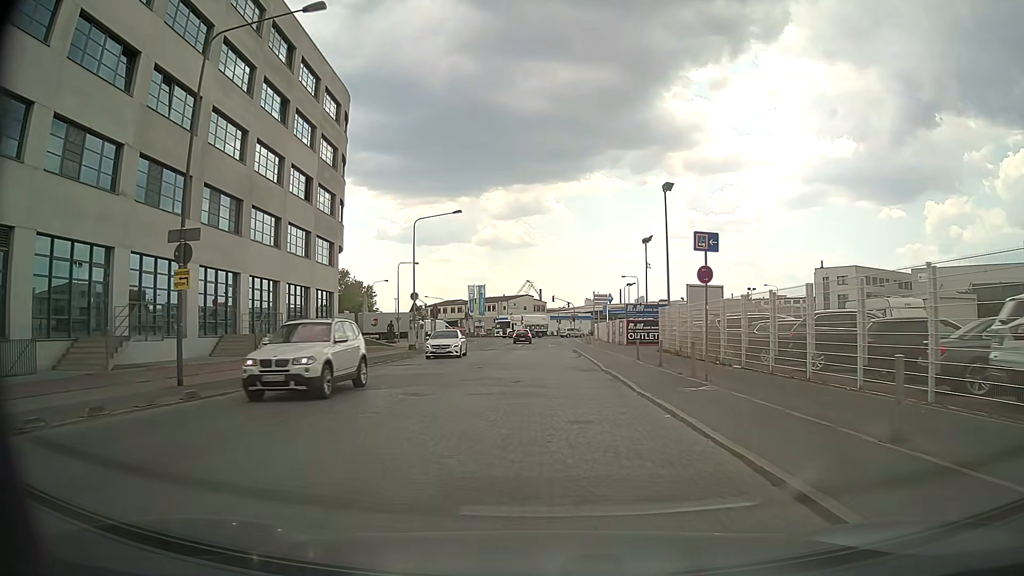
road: secondary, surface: sett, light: Day
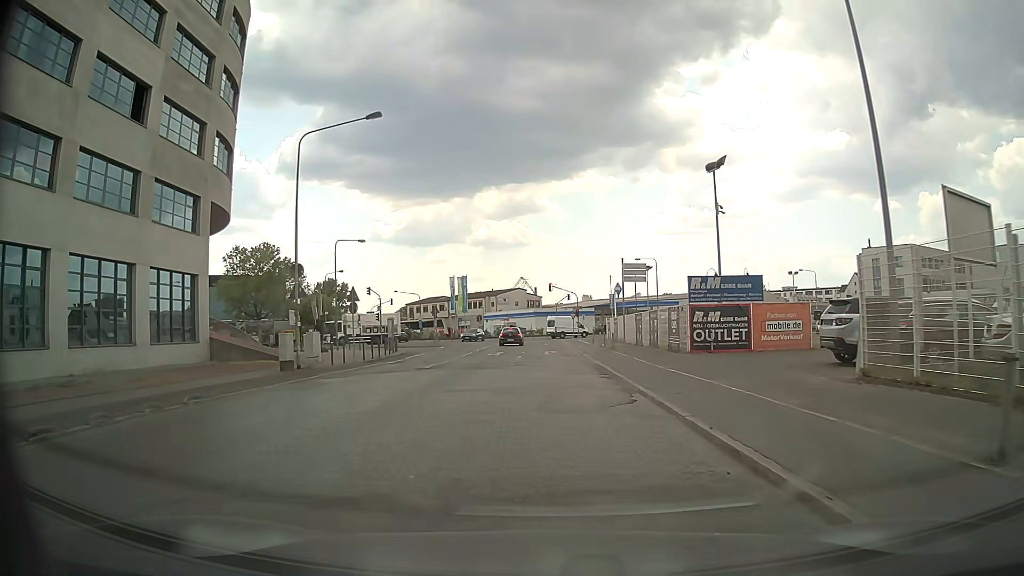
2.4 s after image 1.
(0.0, +22.4) m; 0°
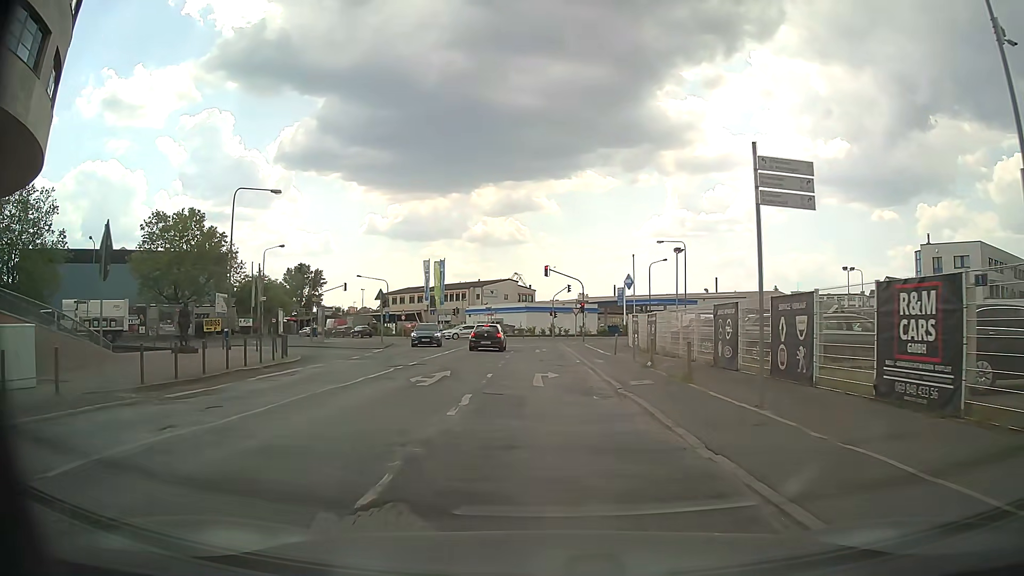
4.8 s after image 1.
(-0.1, +19.4) m; 0°
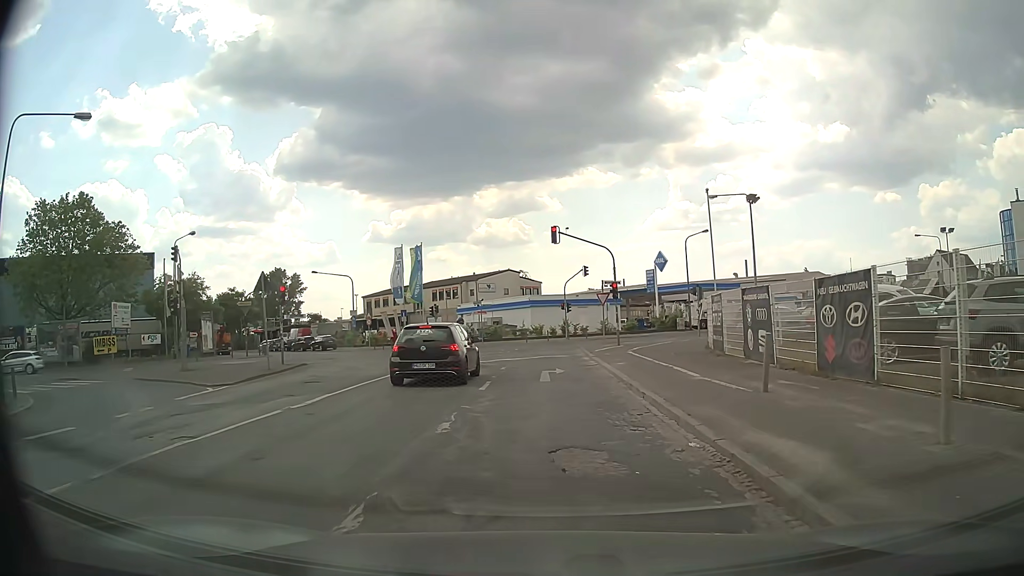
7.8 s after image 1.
(-0.1, +19.9) m; 0°
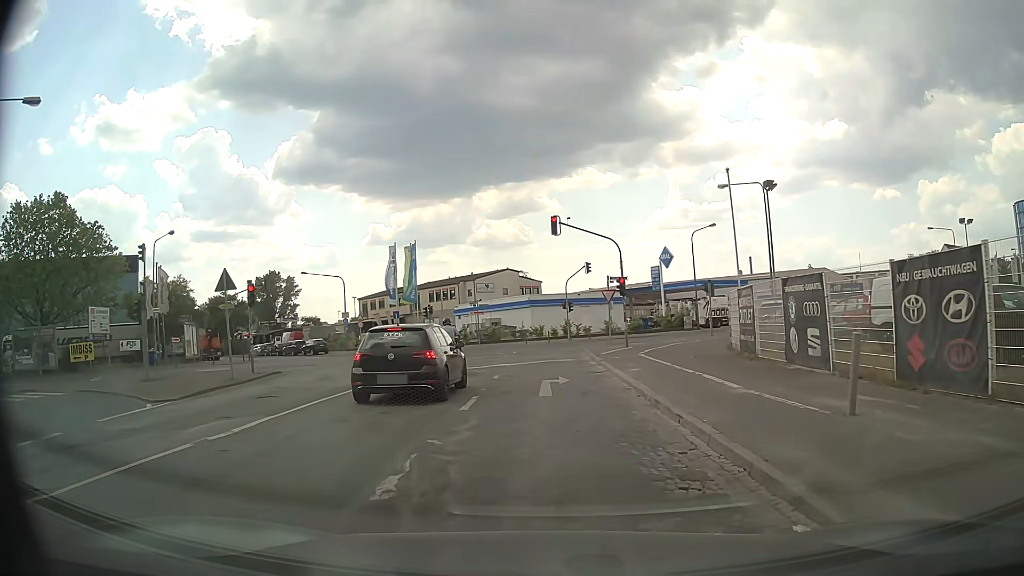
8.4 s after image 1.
(0.0, +3.1) m; -1°
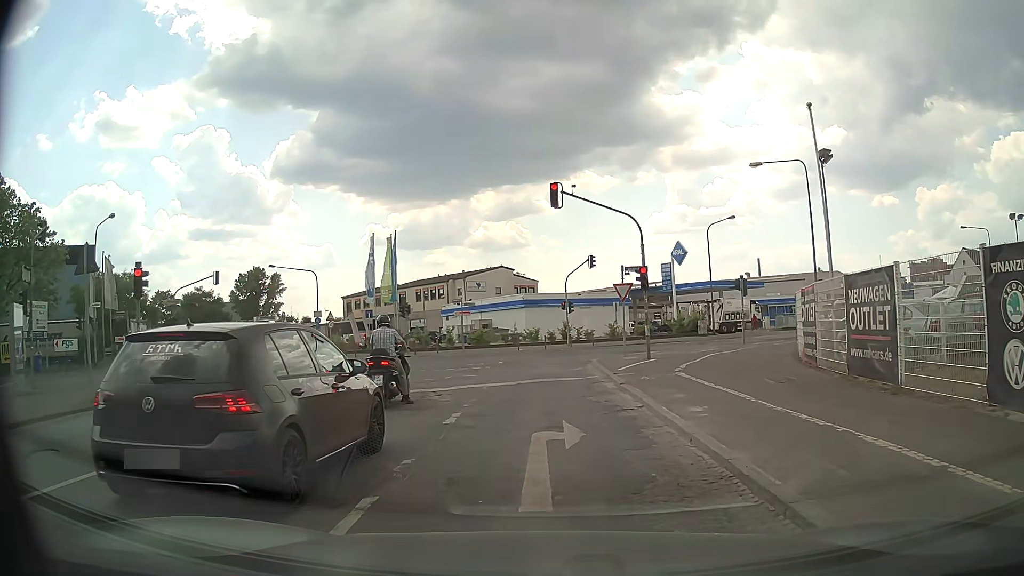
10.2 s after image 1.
(0.0, +7.4) m; +1°
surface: asphalt
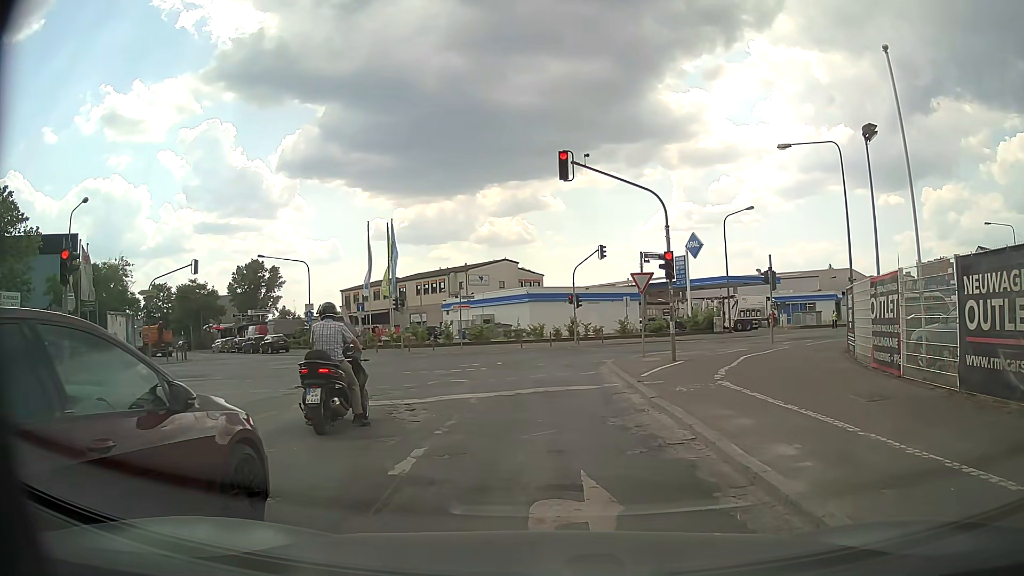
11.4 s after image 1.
(-0.1, +3.6) m; -2°
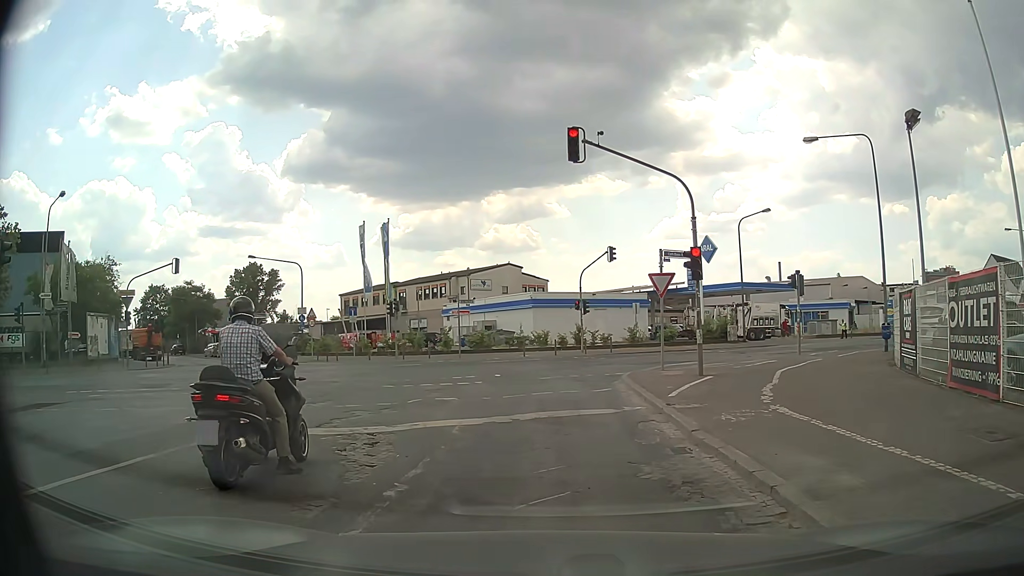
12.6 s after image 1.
(0.0, +2.9) m; +2°
